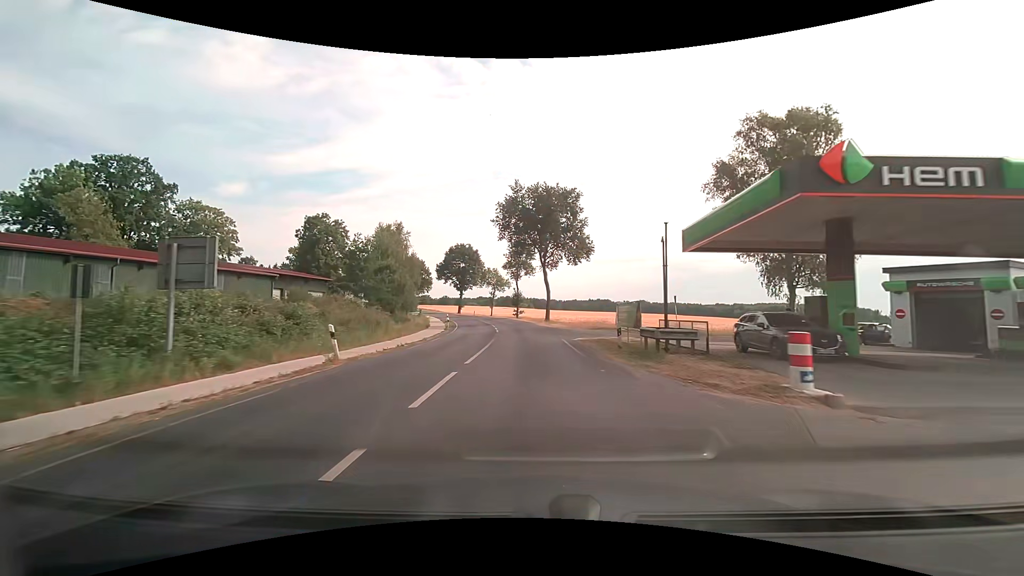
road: secondary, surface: asphalt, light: Day
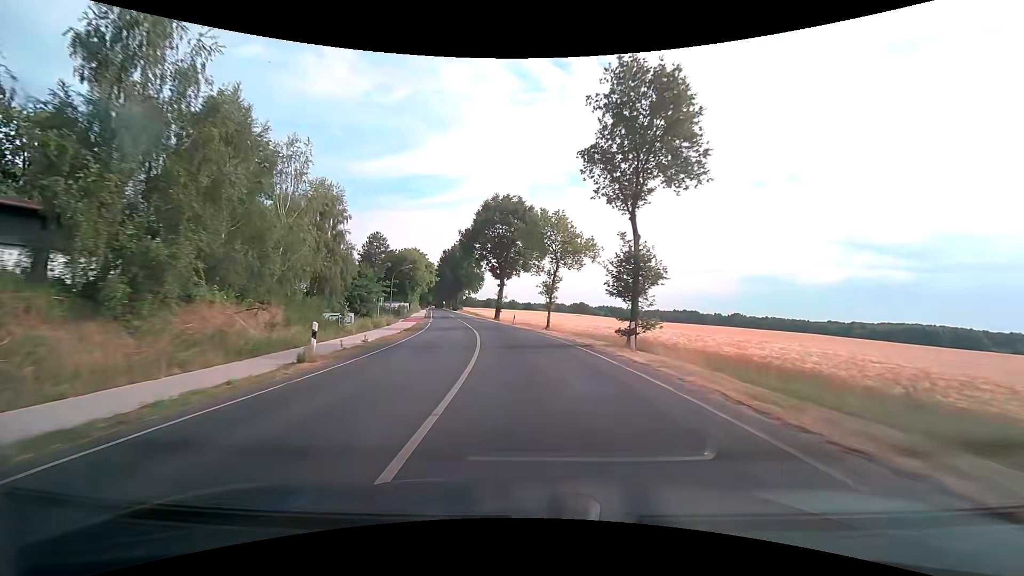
(-2.9, +53.4) m; -8°
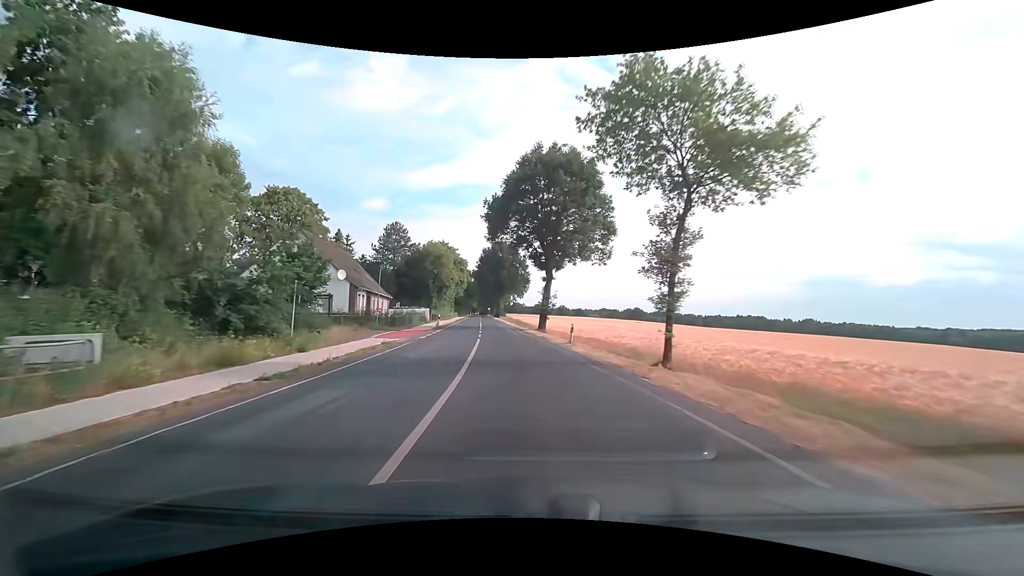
(-1.0, +21.7) m; -5°
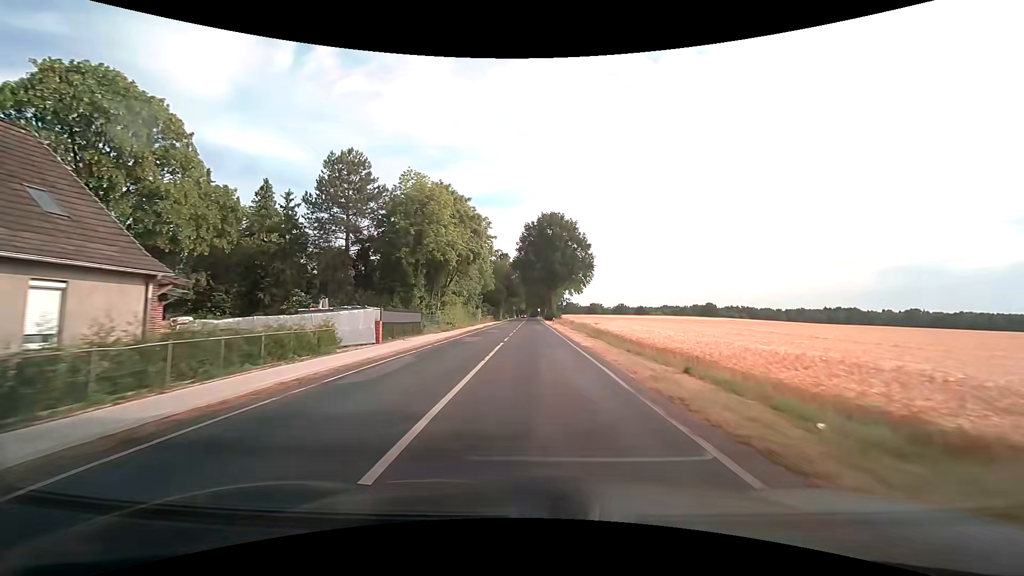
(-3.1, +43.2) m; -6°
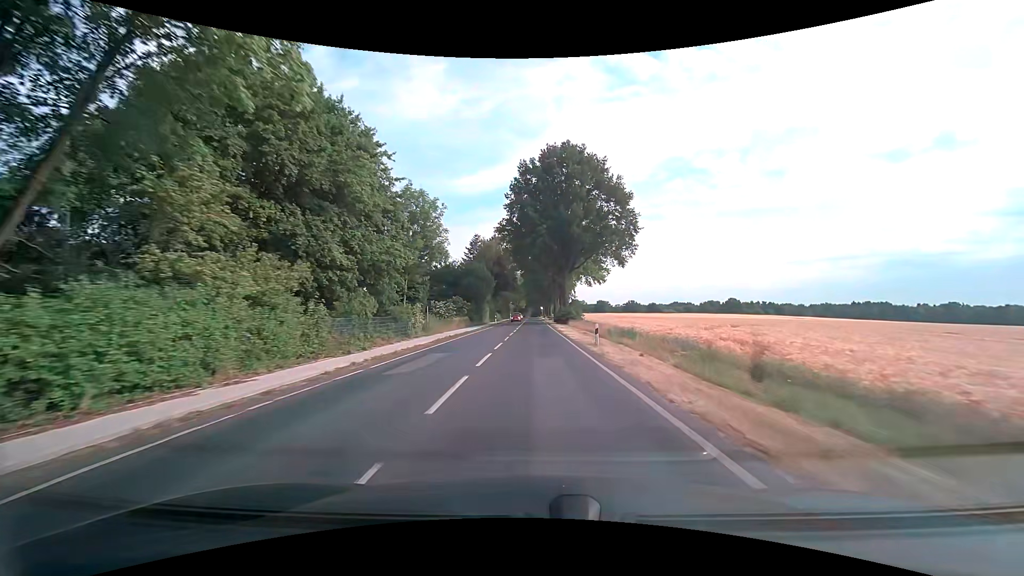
(+0.1, +42.0) m; 0°
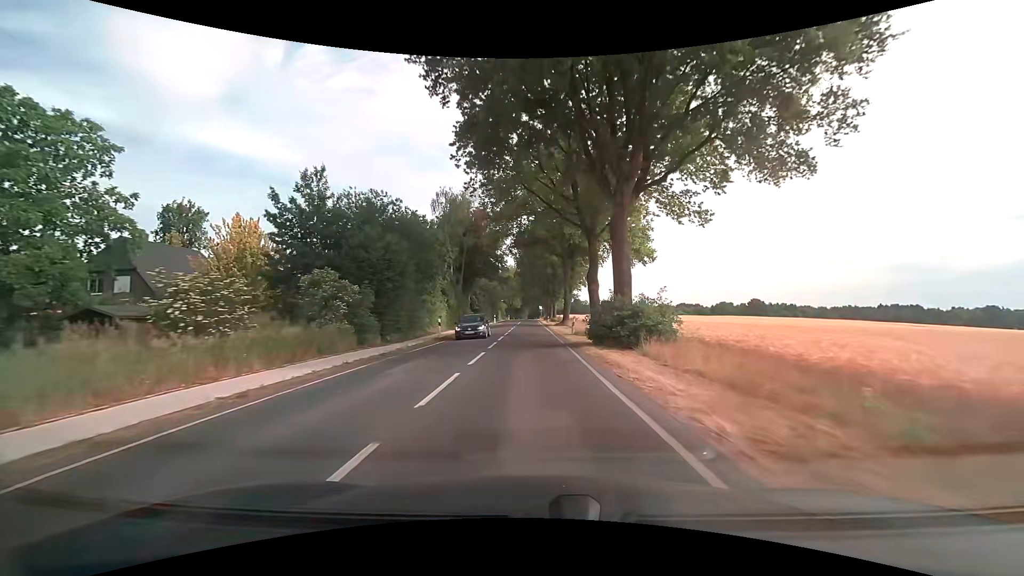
(+0.1, +41.3) m; 0°
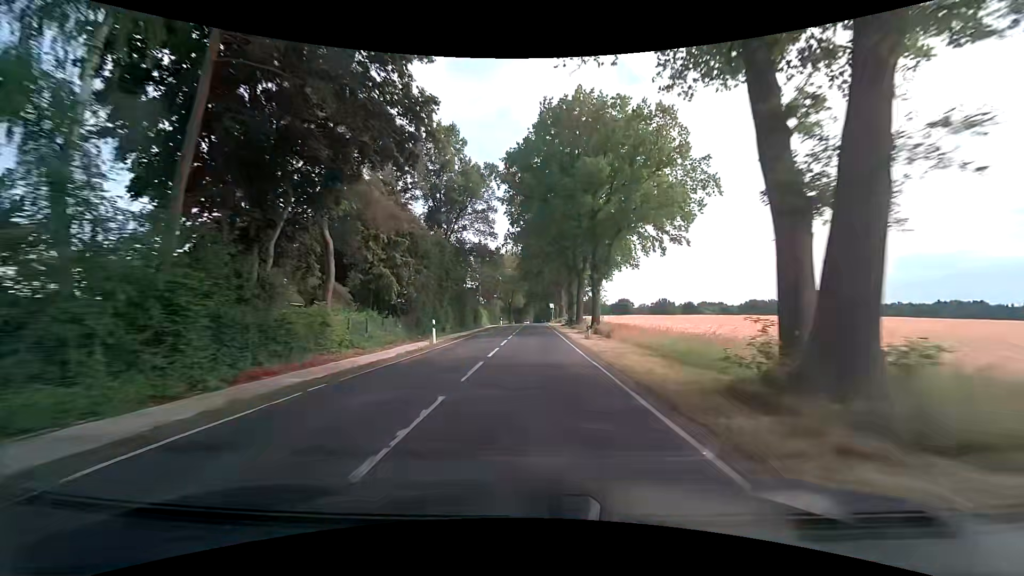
(-0.3, +51.3) m; 0°
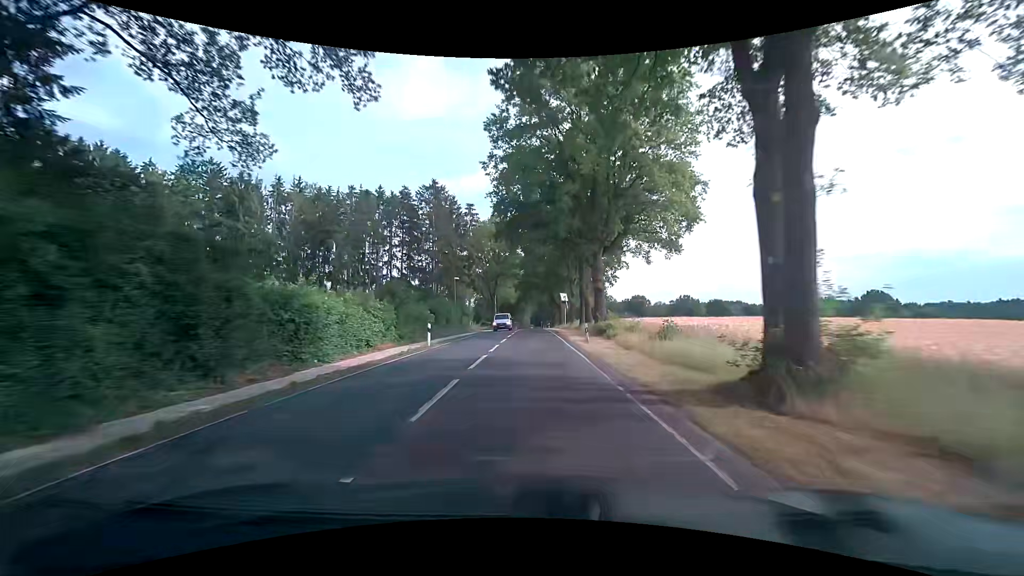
(+0.1, +52.2) m; 0°
(0, +10) (0, +20) (0, +30) (0, +40) (0, +50) (0, +60) (0, +70) (0, +80) (0, +90) (0, +100) m
